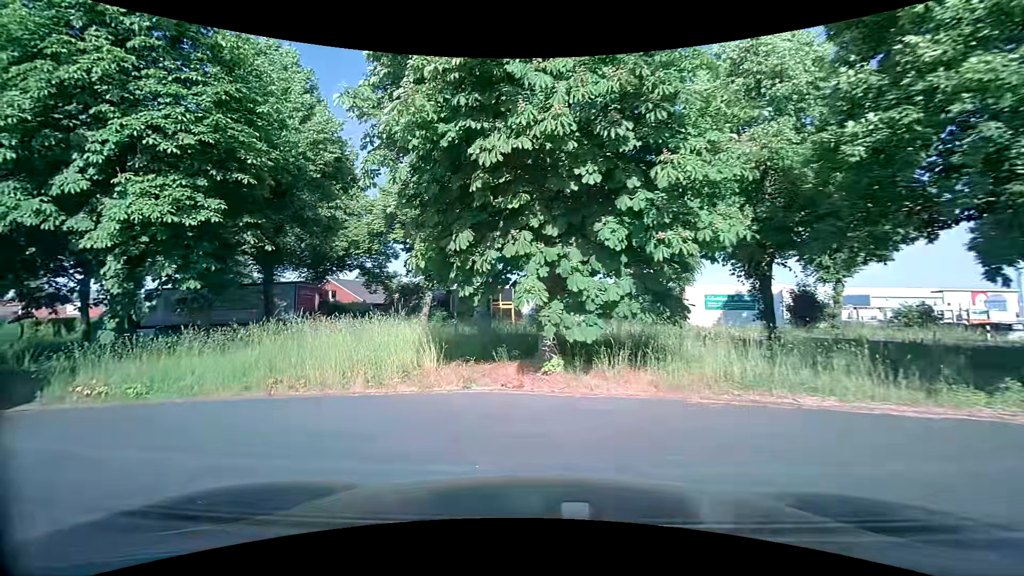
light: Day
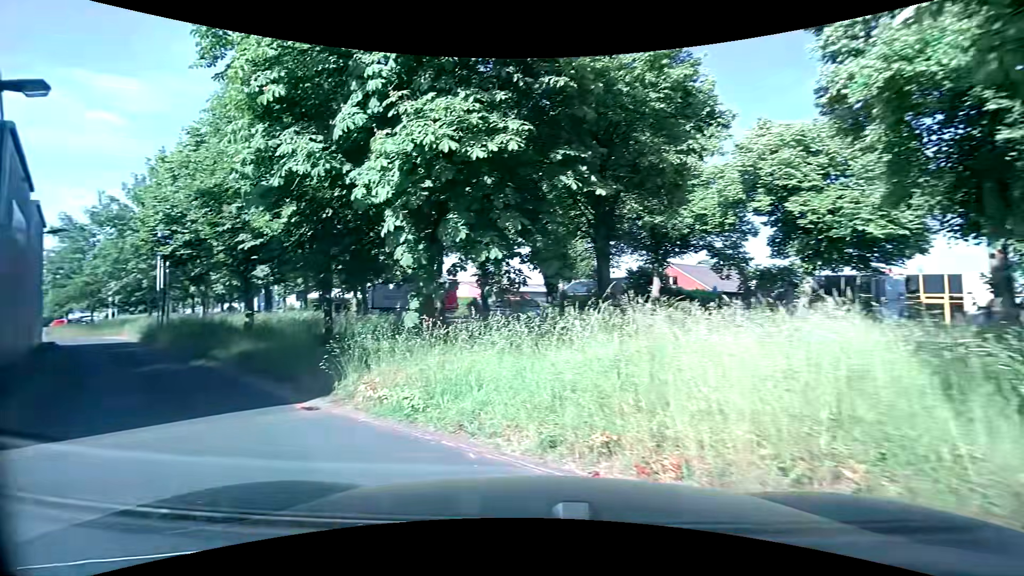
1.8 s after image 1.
(-1.7, +6.4) m; -35°
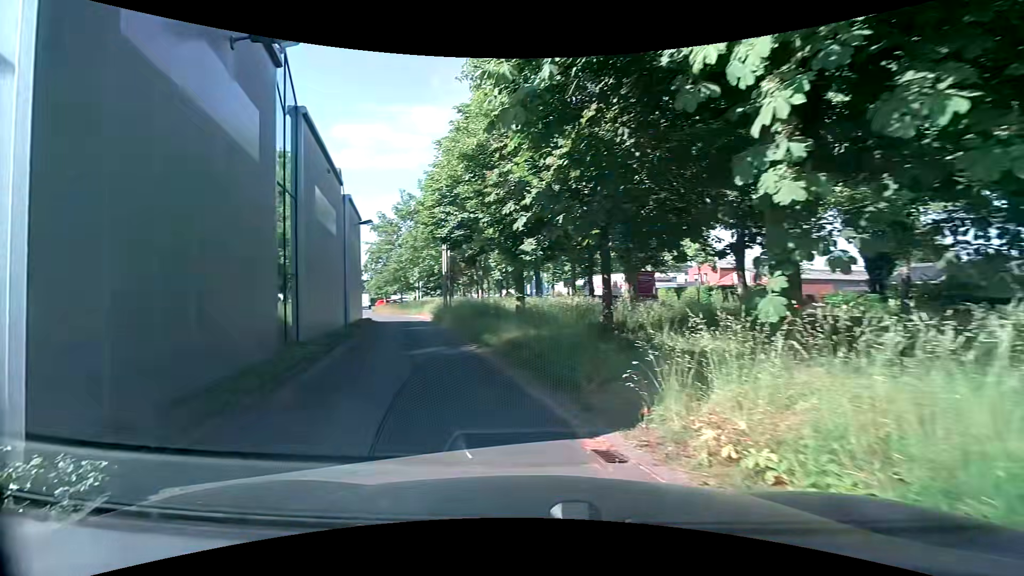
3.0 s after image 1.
(-1.2, +4.0) m; -33°
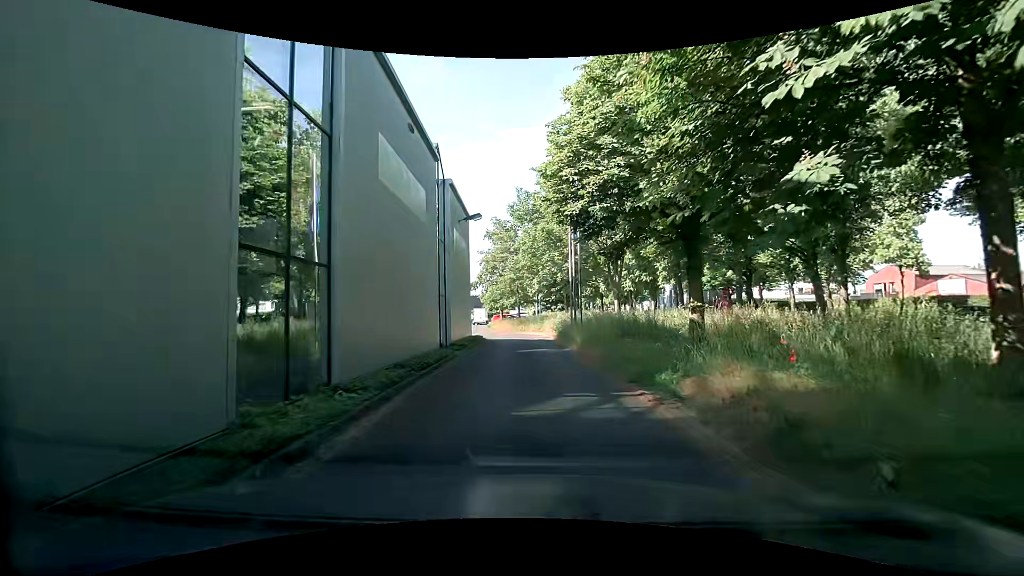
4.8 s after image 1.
(-1.1, +7.0) m; -14°
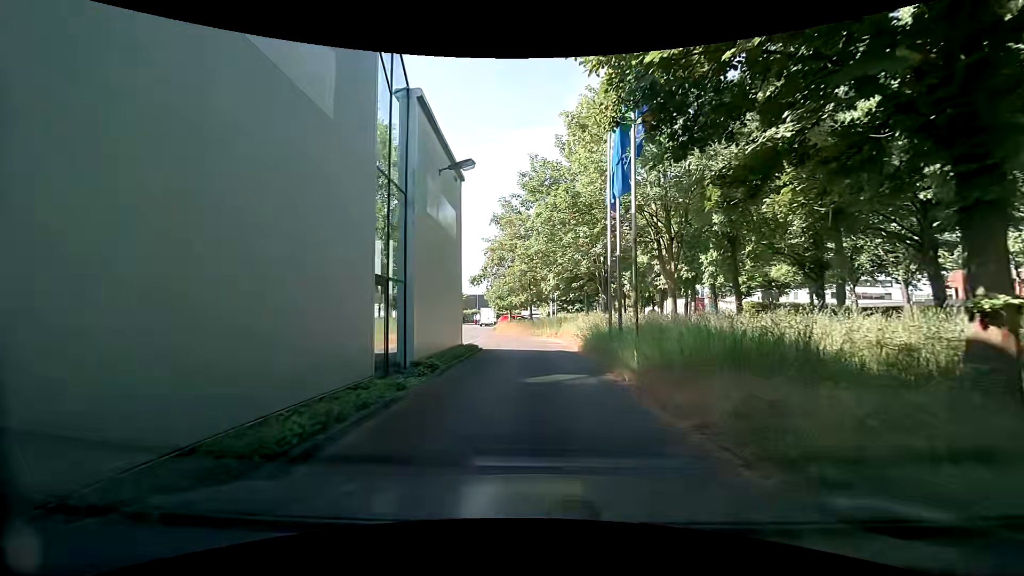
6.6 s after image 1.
(+0.1, +8.3) m; +1°
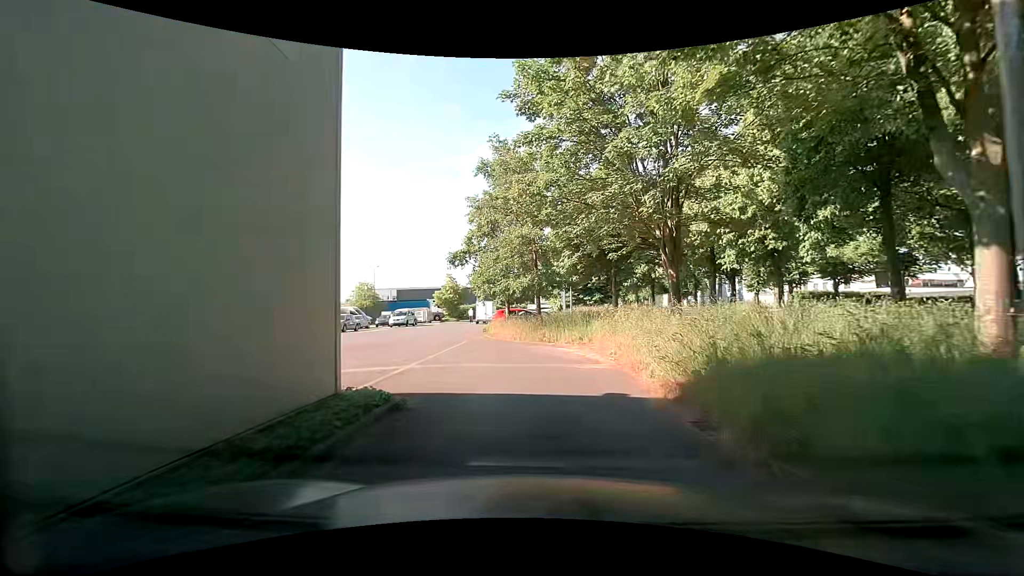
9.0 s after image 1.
(-0.2, +12.9) m; 0°
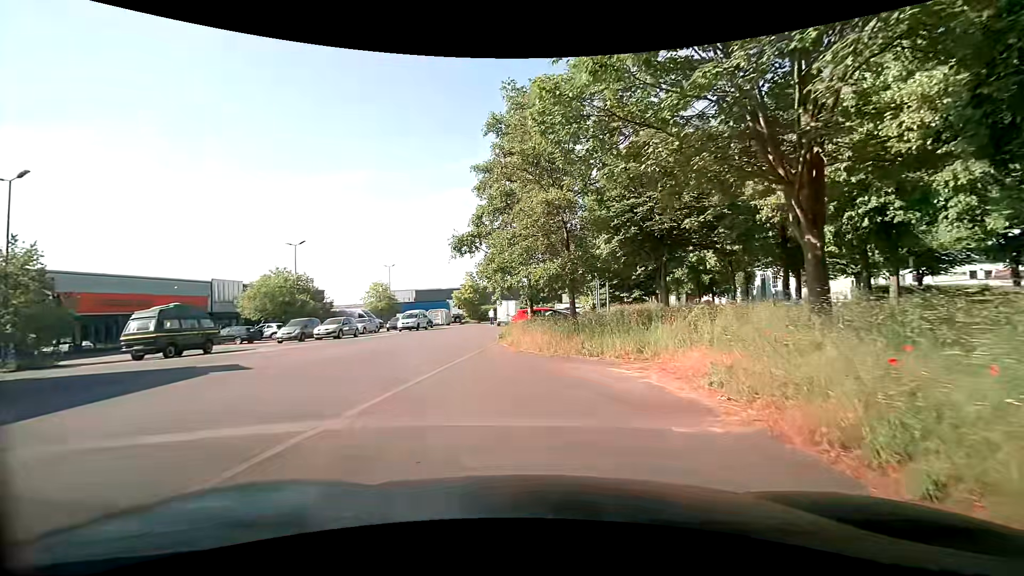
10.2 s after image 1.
(-0.3, +6.4) m; -3°
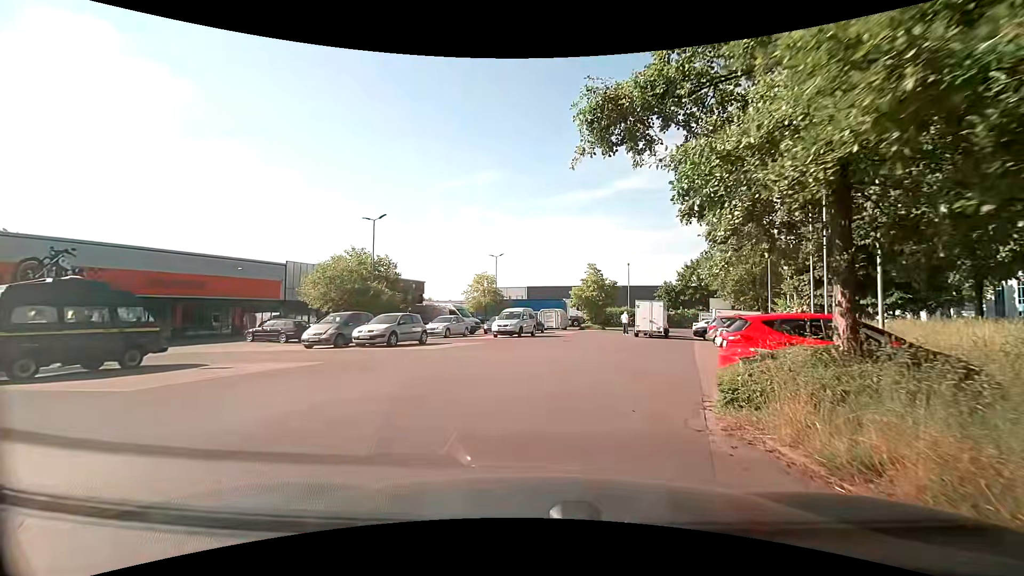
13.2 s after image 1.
(-2.3, +13.9) m; -15°
(0, +10) (+2, +20) (+3, +30) (+4, +40) (+8, +49) (+11, +58) (+8, +67) (-1, +71) (-10, +74) (-20, +77) m
